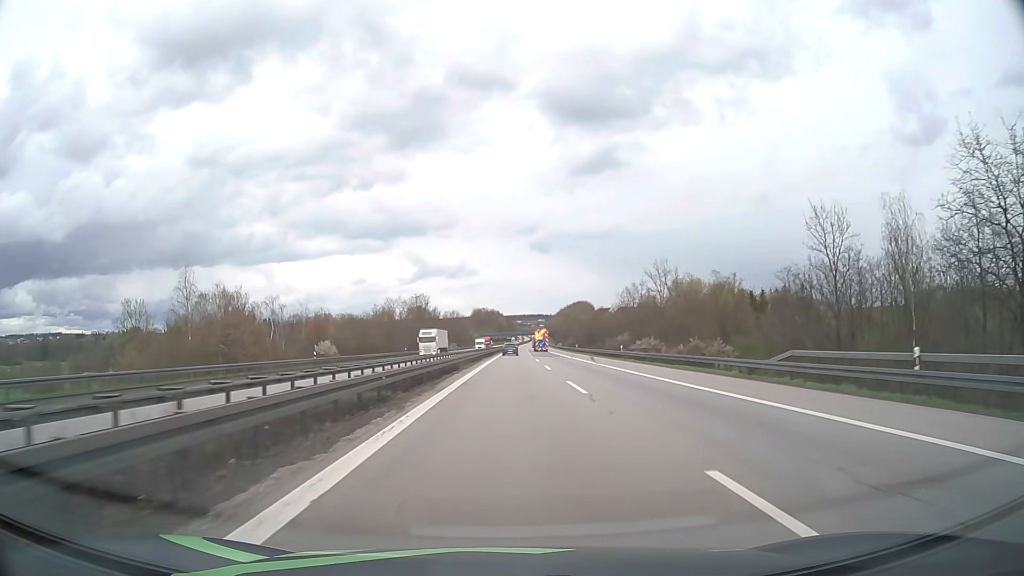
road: motorway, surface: asphalt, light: Day
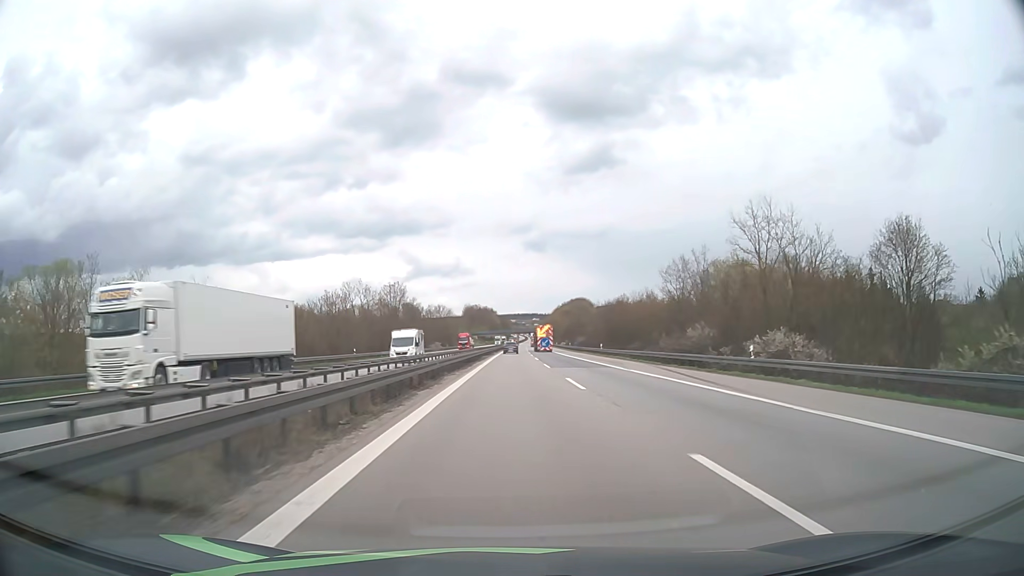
(+0.1, +35.3) m; 0°
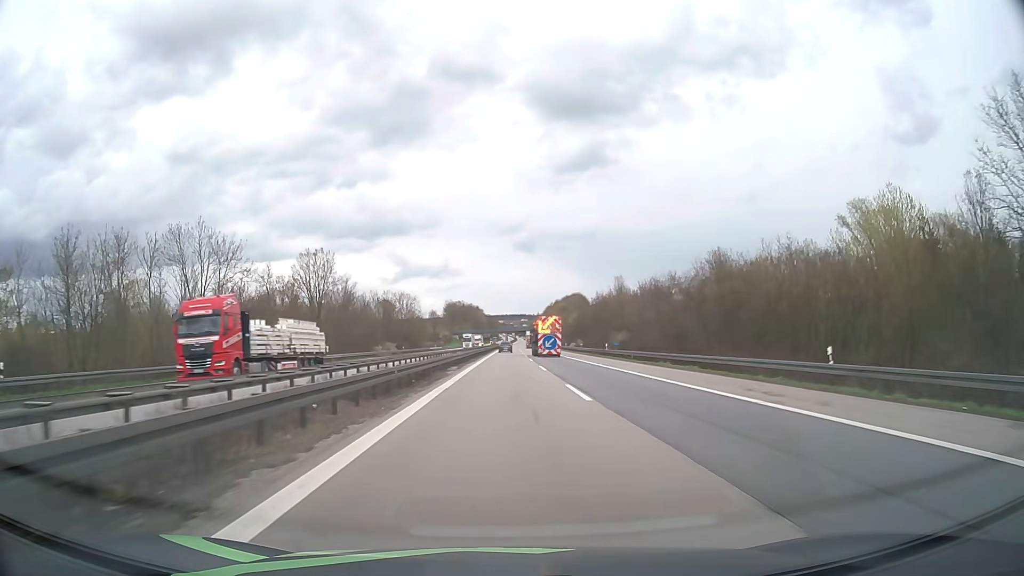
(+0.6, +58.6) m; +1°
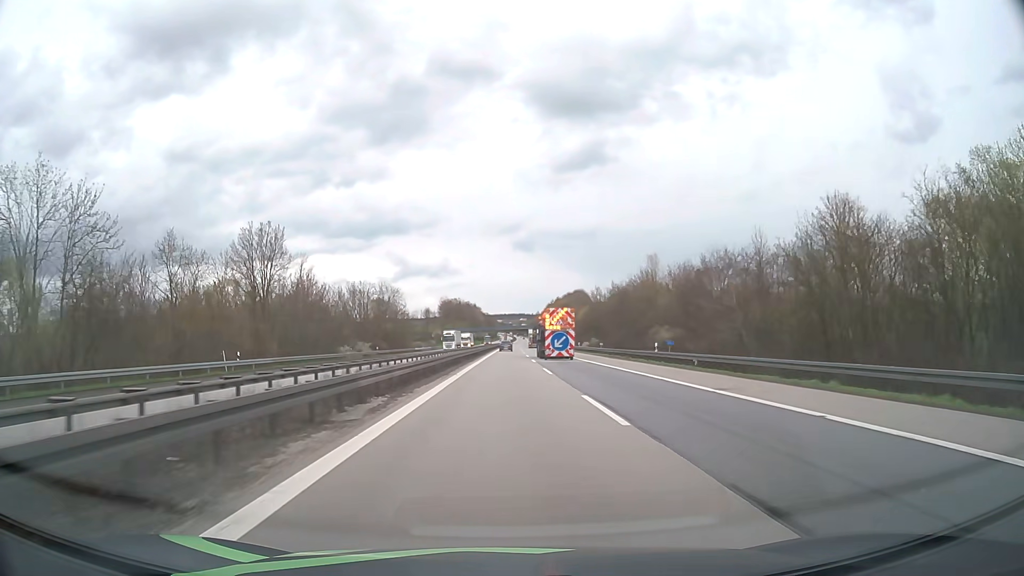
(0.0, +23.4) m; 0°
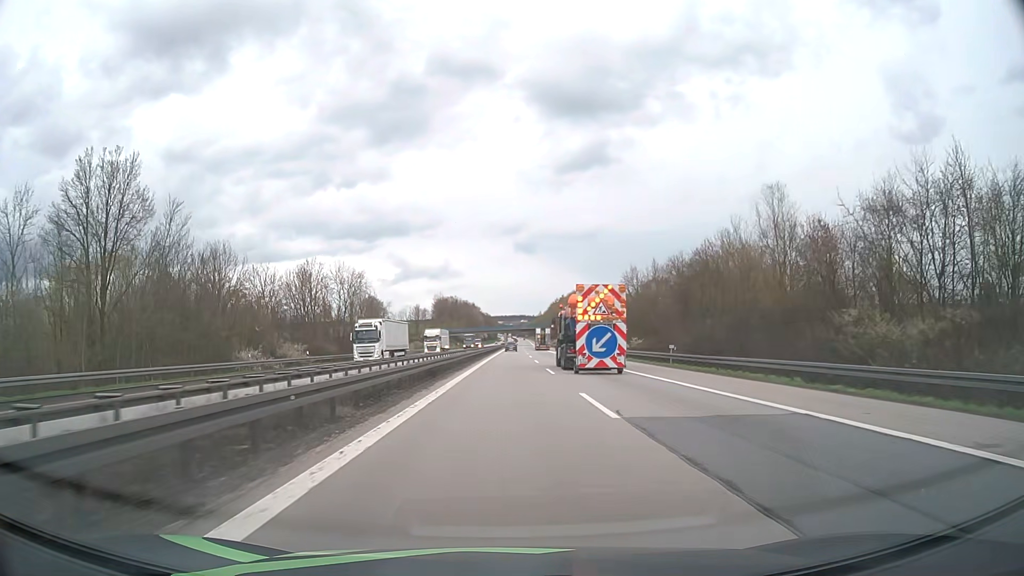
(0.0, +35.0) m; 0°
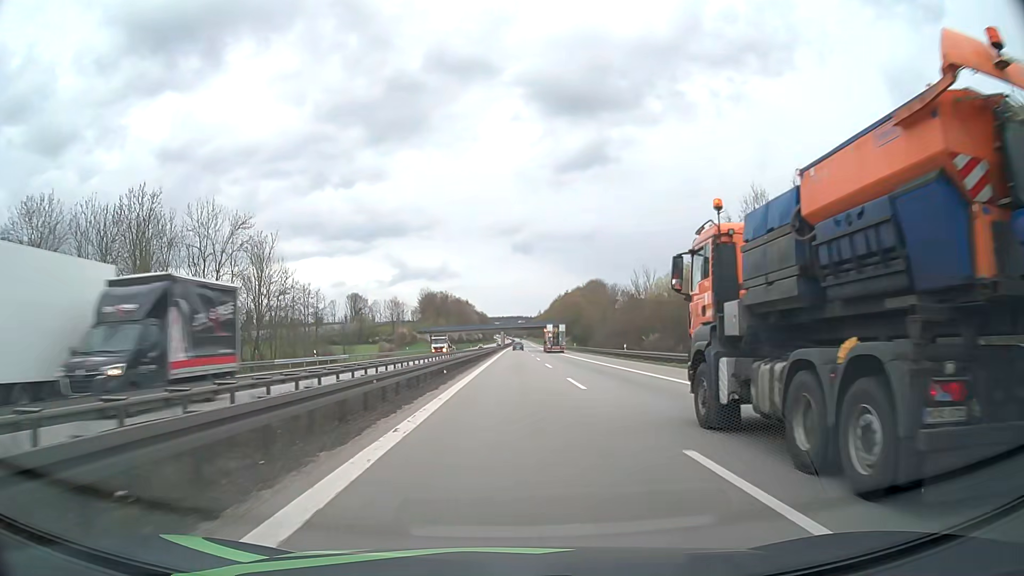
(0.0, +46.5) m; 0°
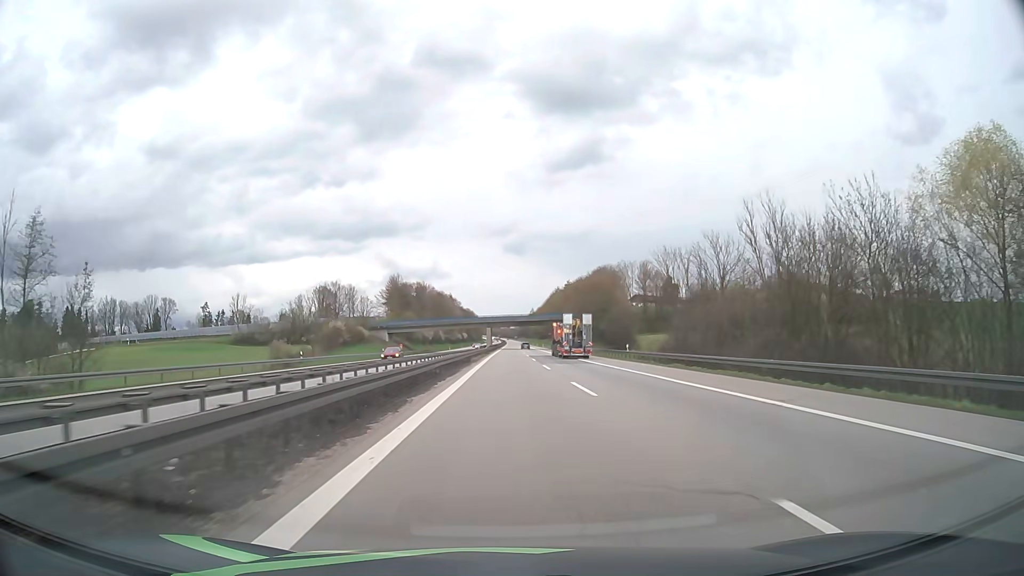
(+0.5, +57.6) m; +1°
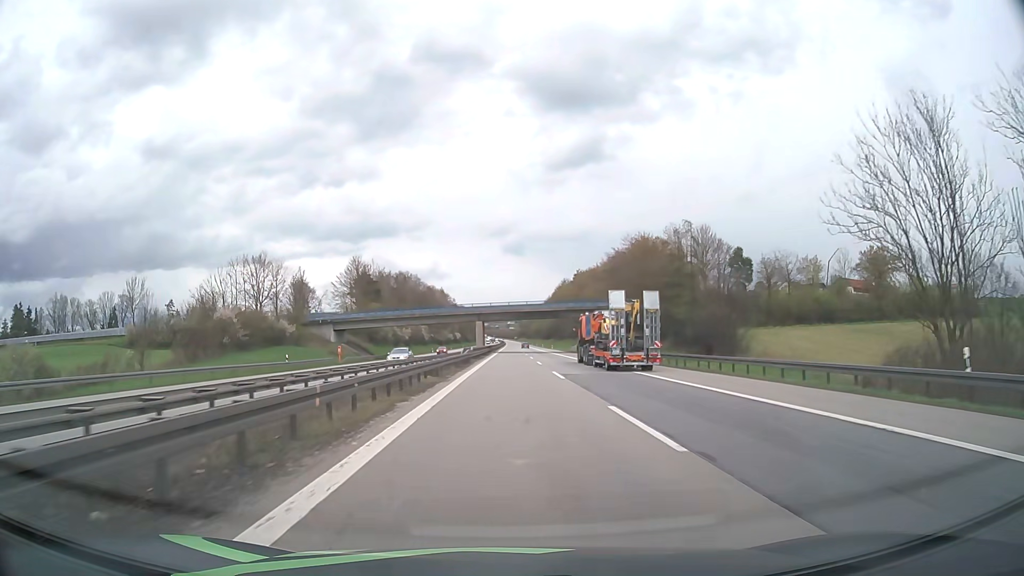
(+0.2, +45.6) m; 0°
(0, +10) (0, +20) (0, +30) (0, +40) (0, +50) (0, +60) (0, +70) (0, +80) (+1, +90) (+1, +100) m
